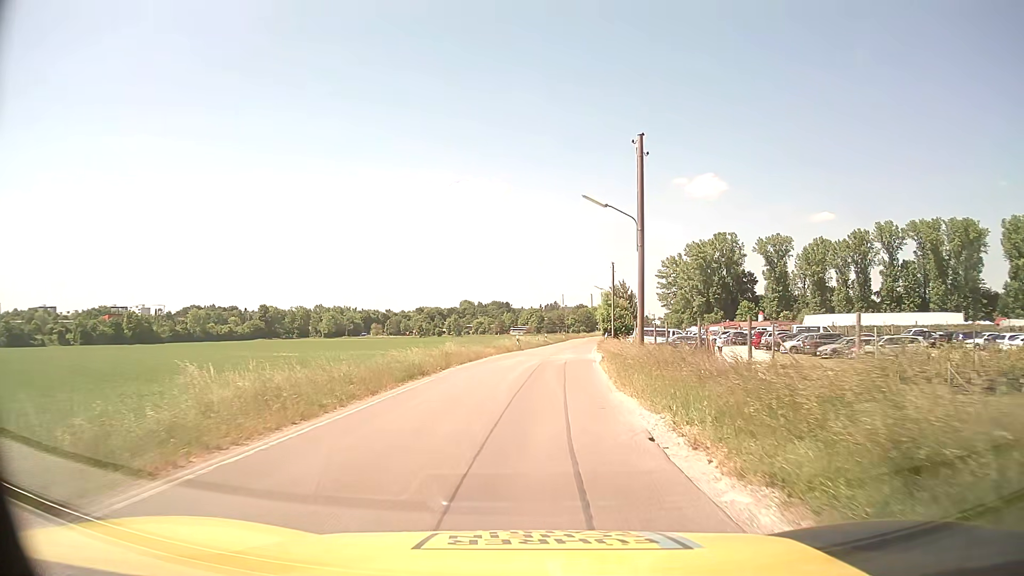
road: unclassified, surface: asphalt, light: Day
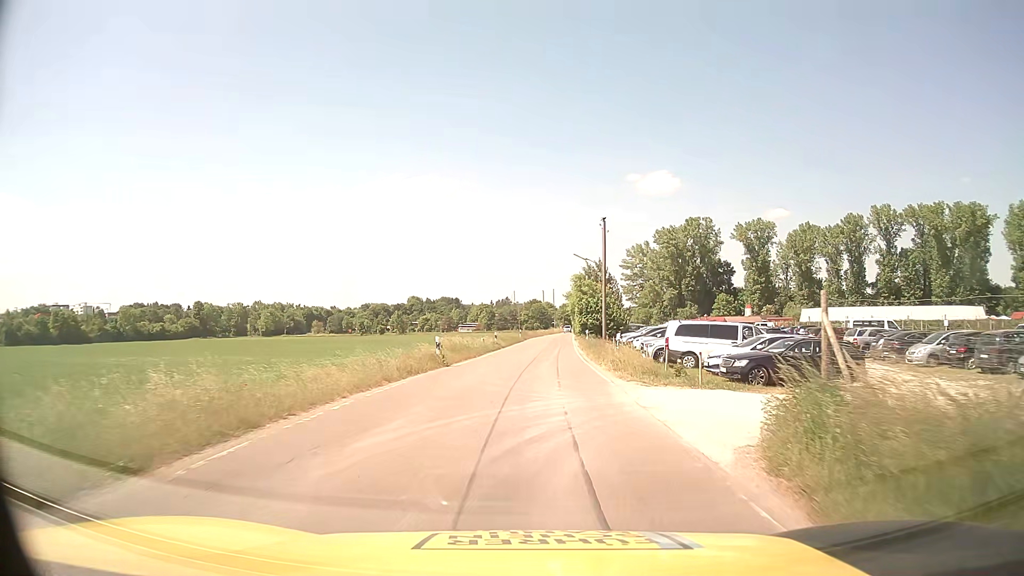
(+0.5, +25.2) m; +4°
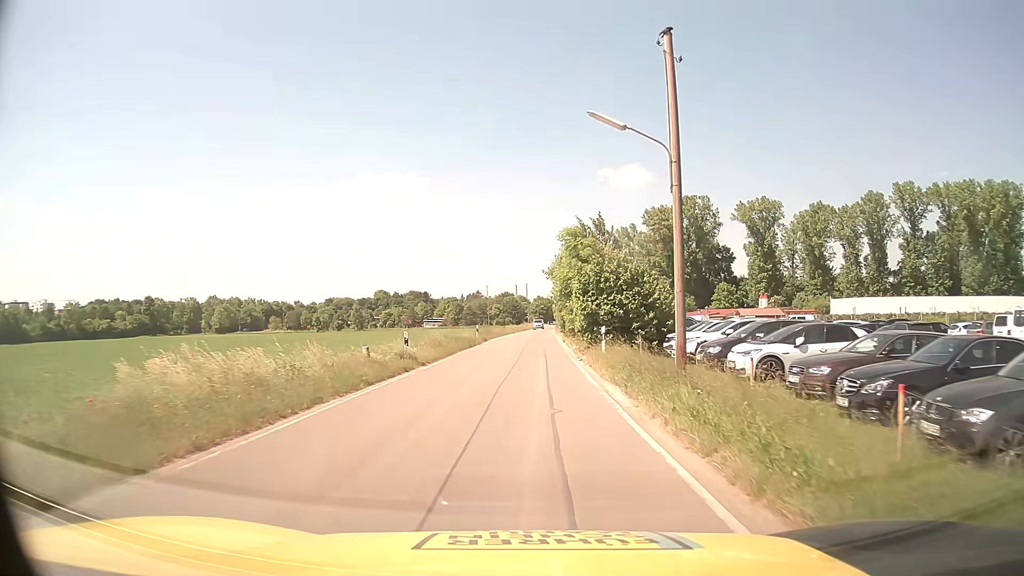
(+0.8, +26.3) m; +2°
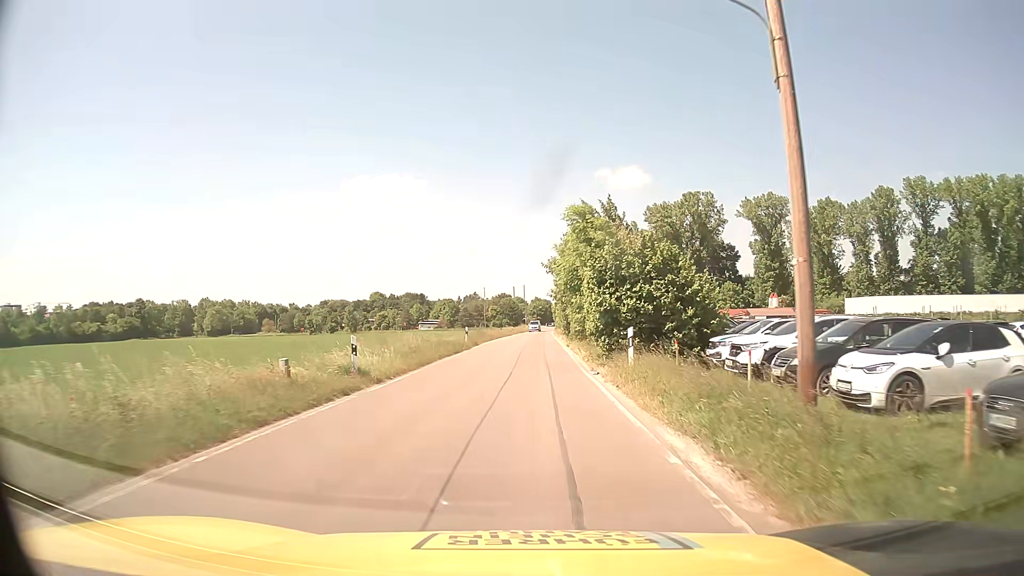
(0.0, +6.6) m; 0°
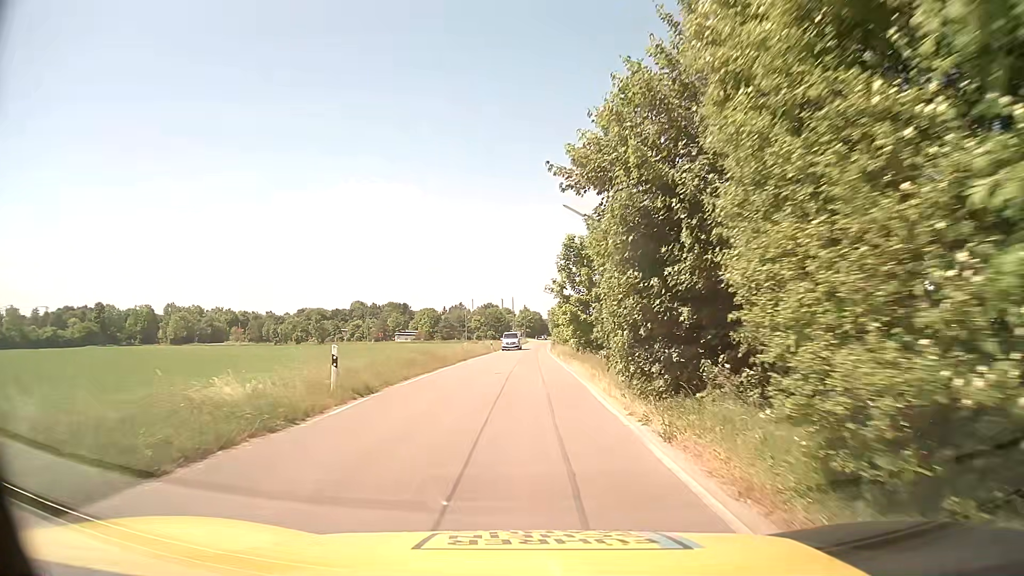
(+0.1, +27.0) m; +1°
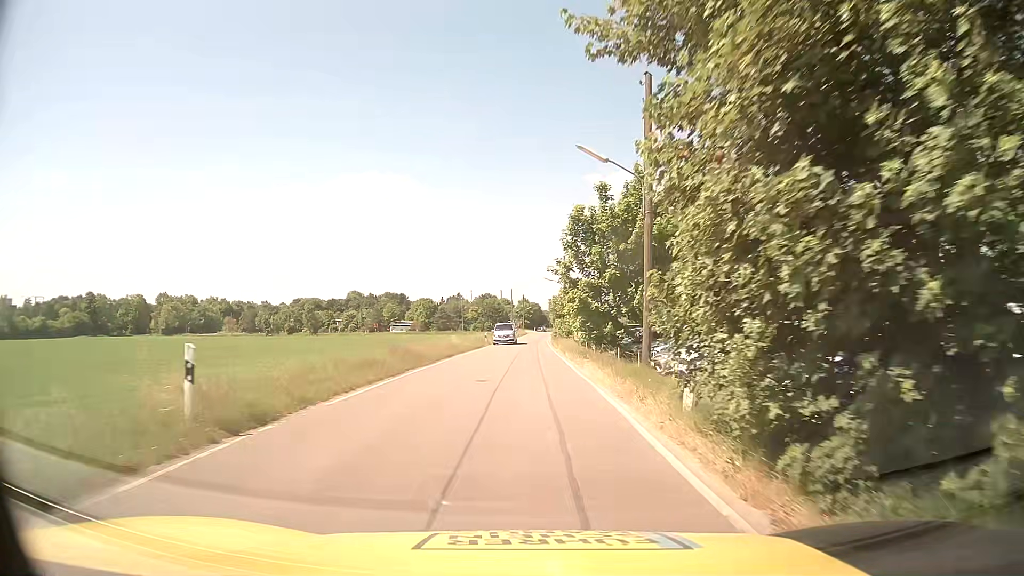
(0.0, +6.7) m; +2°
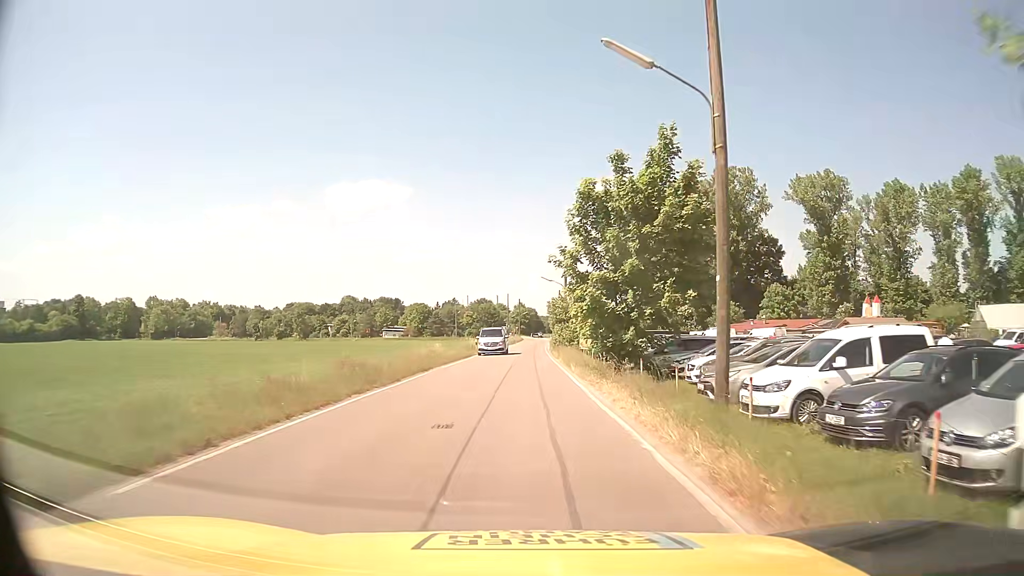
(-0.2, +6.7) m; -2°
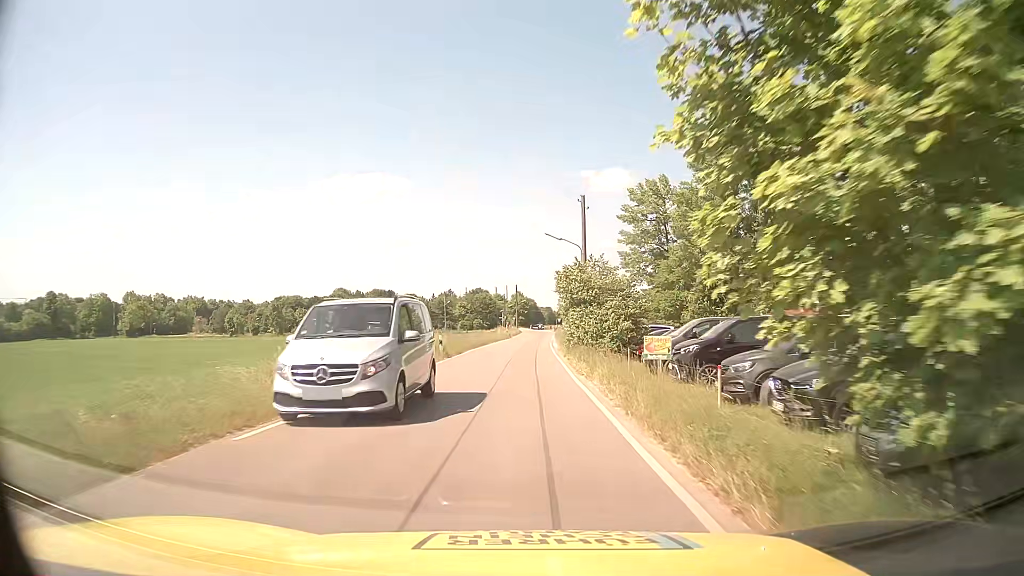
(+0.2, +20.3) m; 0°
(0, +10) (0, +20) (0, +30) (0, +40) (0, +50) (0, +60) (+1, +70) (+1, +80) (+1, +90) (+2, +100) m
